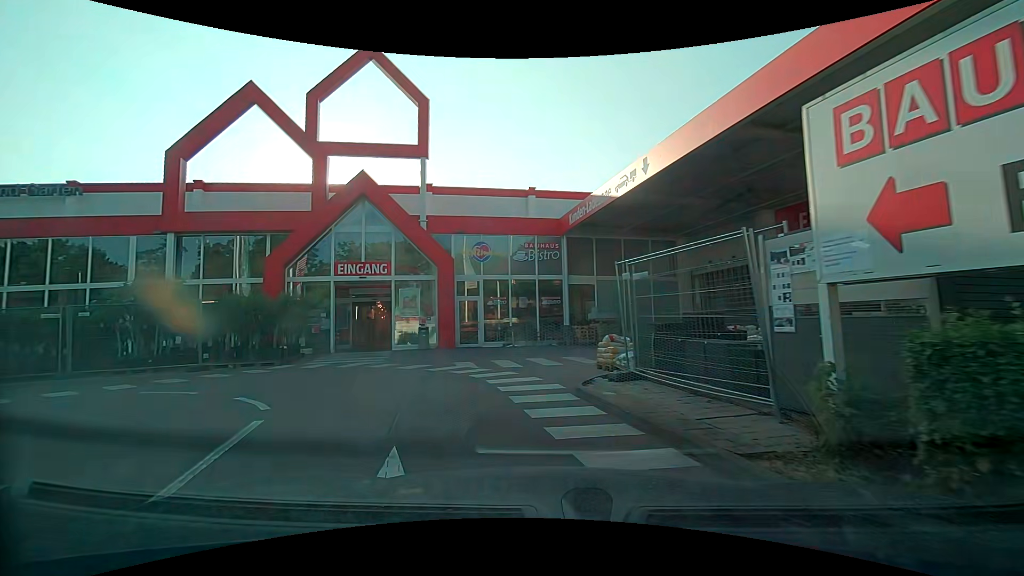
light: Day
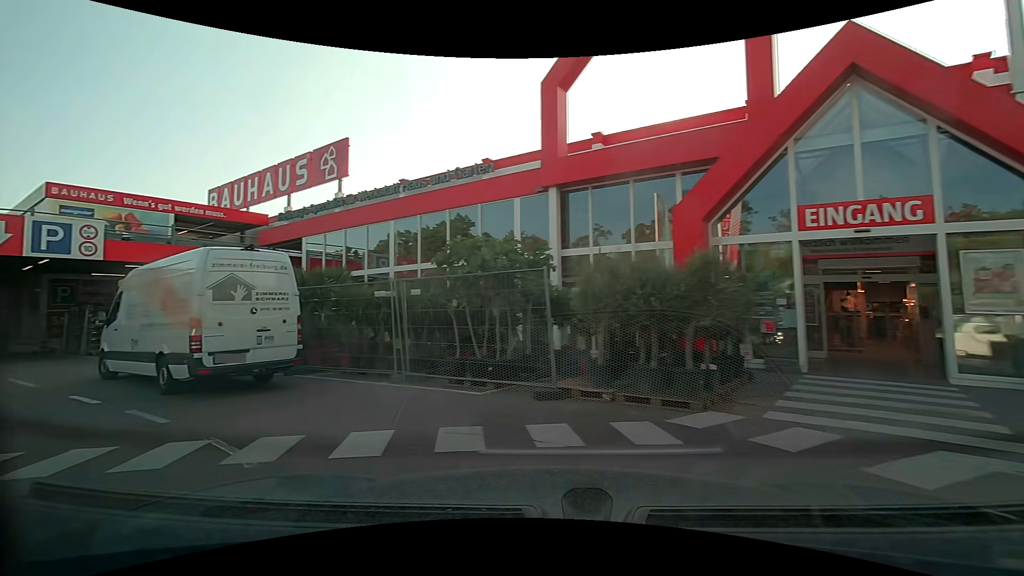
(-3.1, +8.8) m; -49°
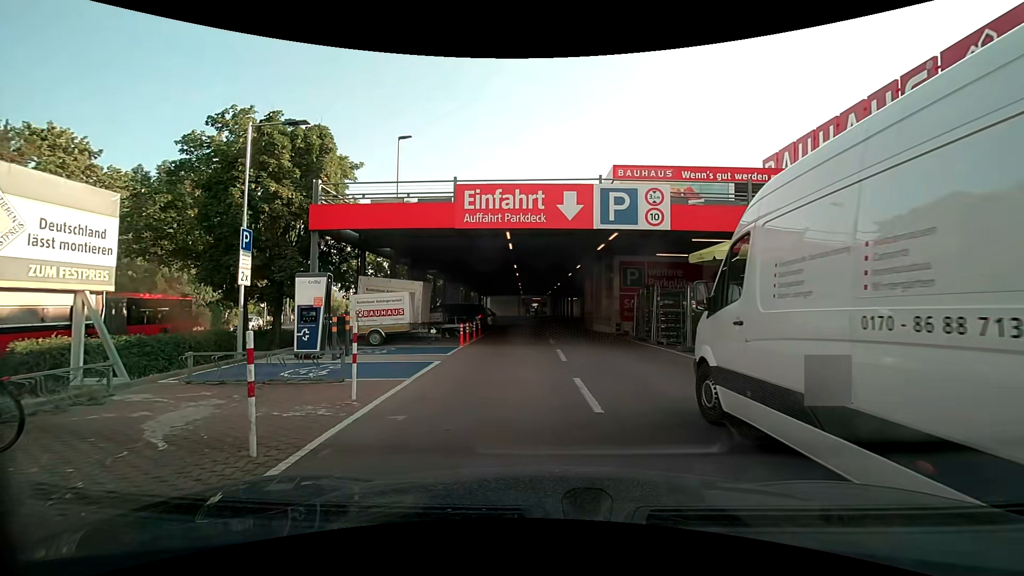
(-5.1, +7.4) m; -55°
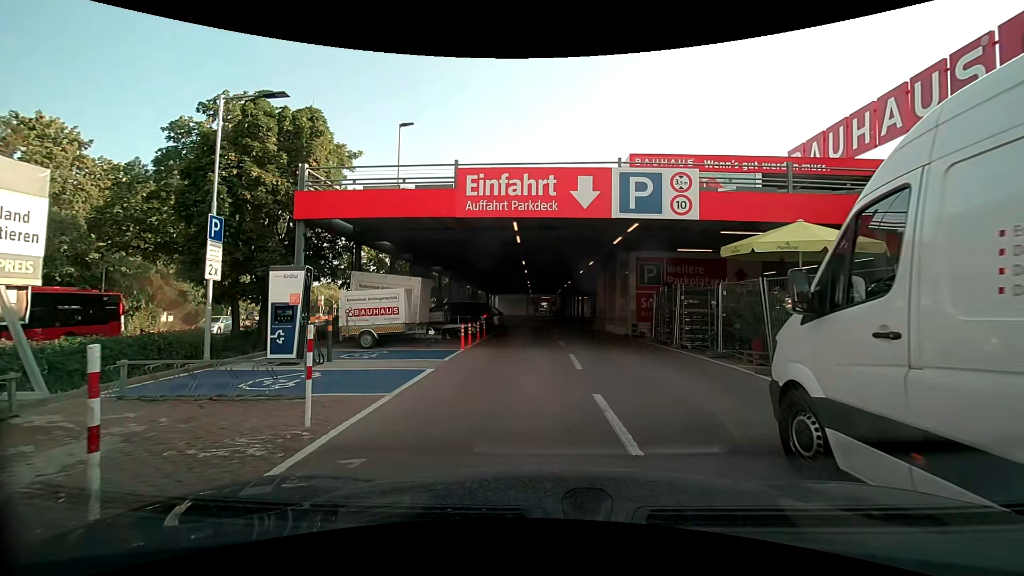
(0.0, +1.8) m; +1°
